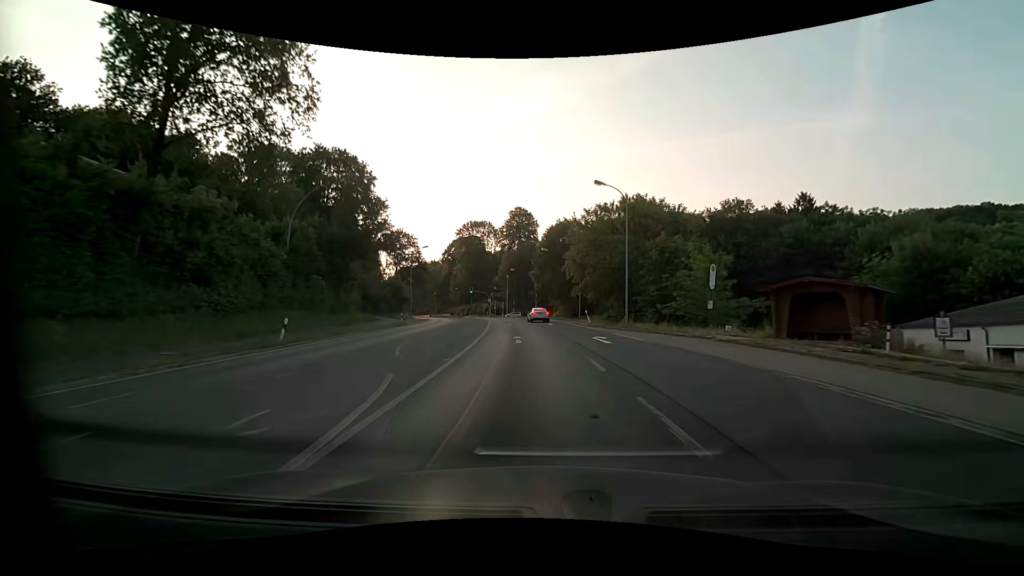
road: primary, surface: asphalt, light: Day
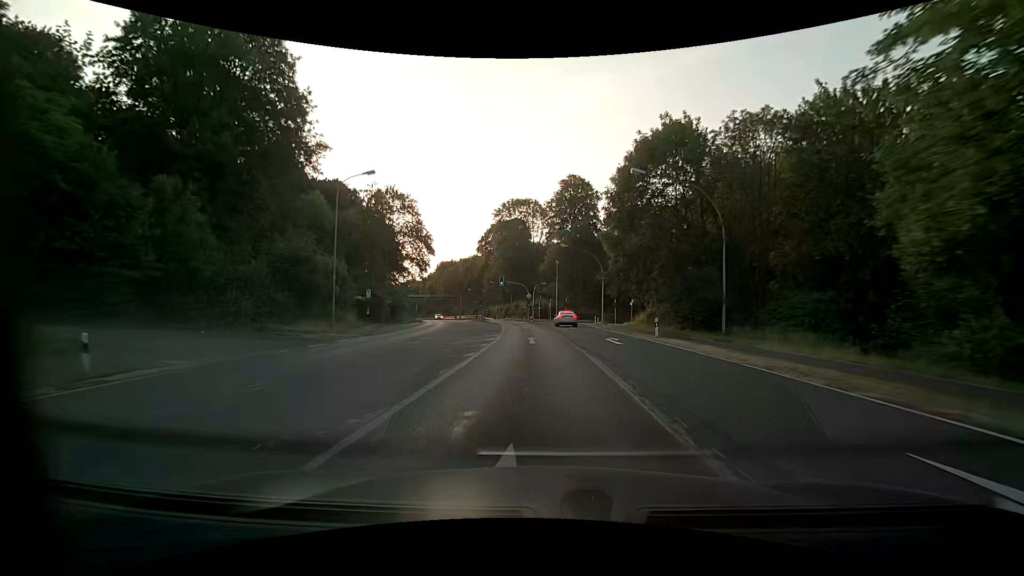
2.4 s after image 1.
(-2.2, +39.4) m; -6°
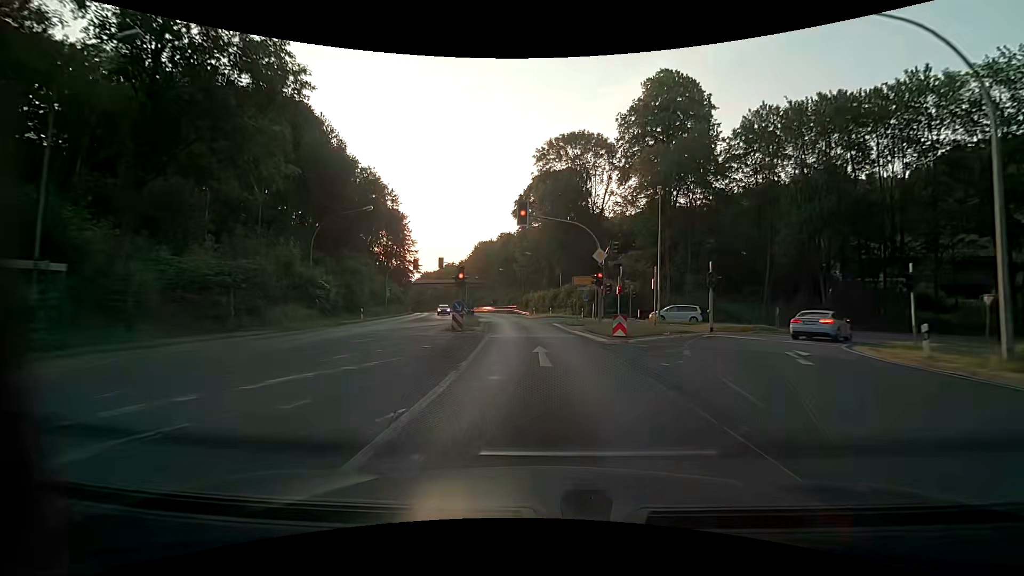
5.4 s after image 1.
(-2.1, +49.5) m; -6°
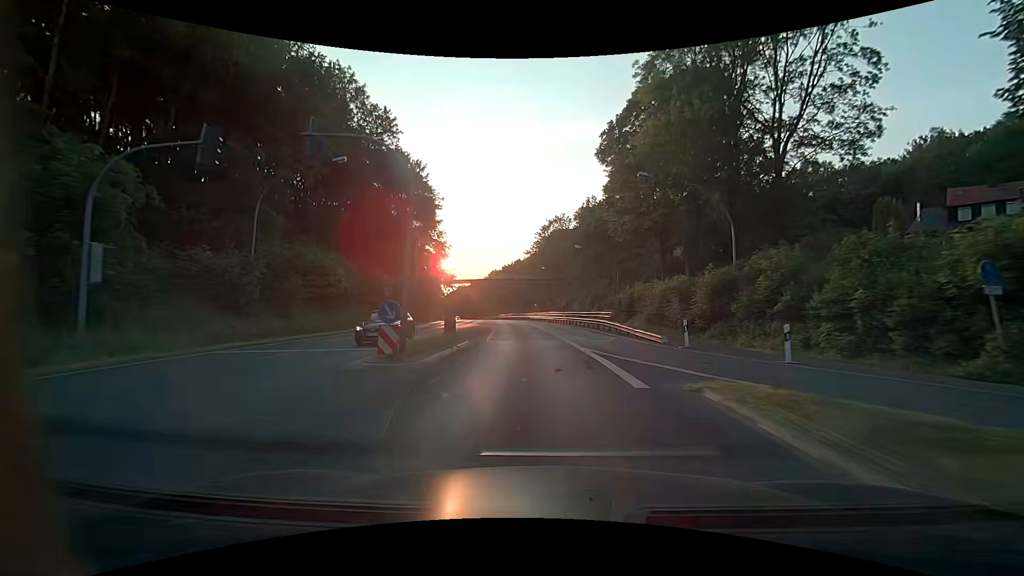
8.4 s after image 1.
(-3.4, +47.7) m; -9°
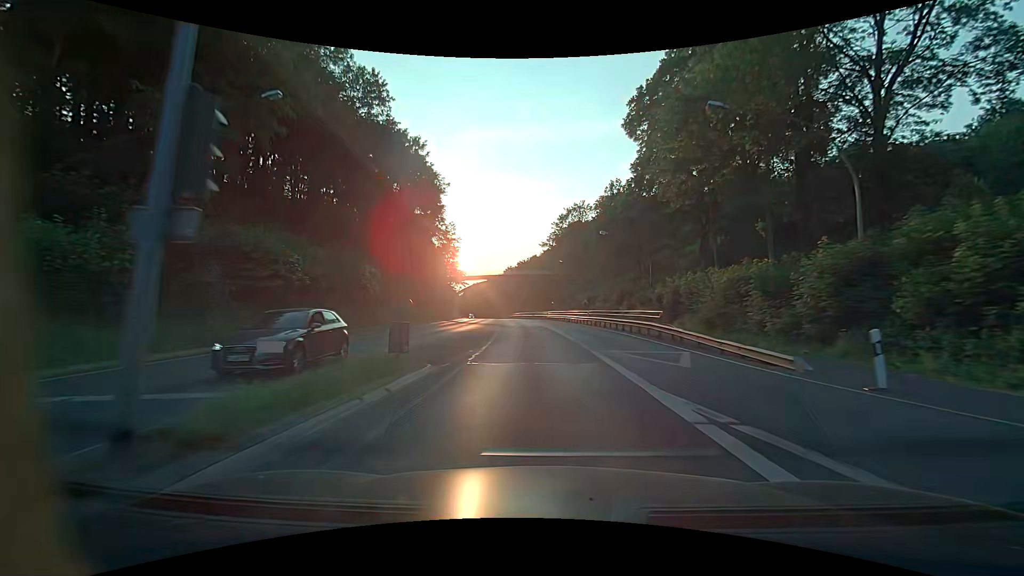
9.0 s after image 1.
(-0.2, +9.8) m; -2°
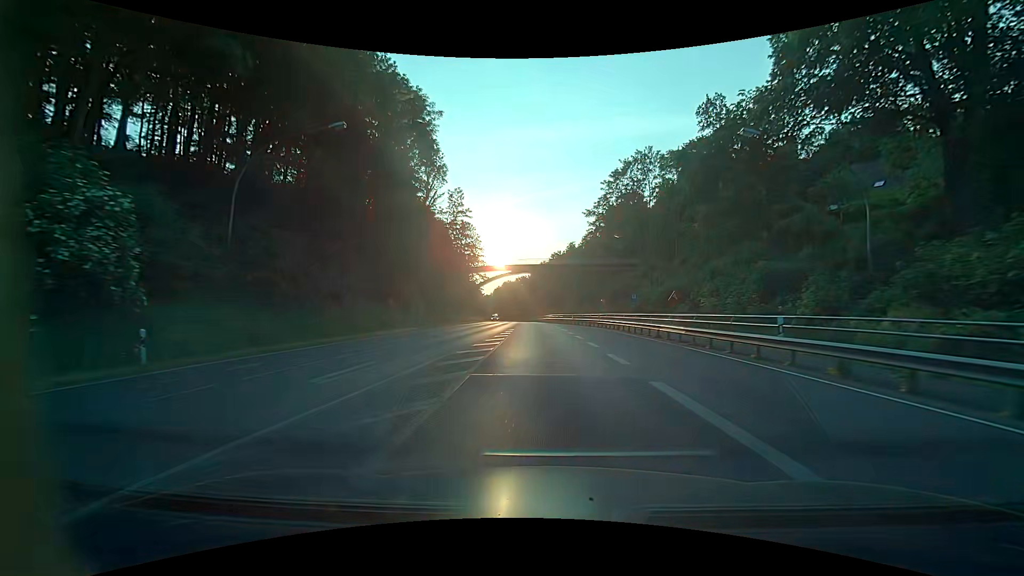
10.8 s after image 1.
(-1.1, +30.5) m; -4°
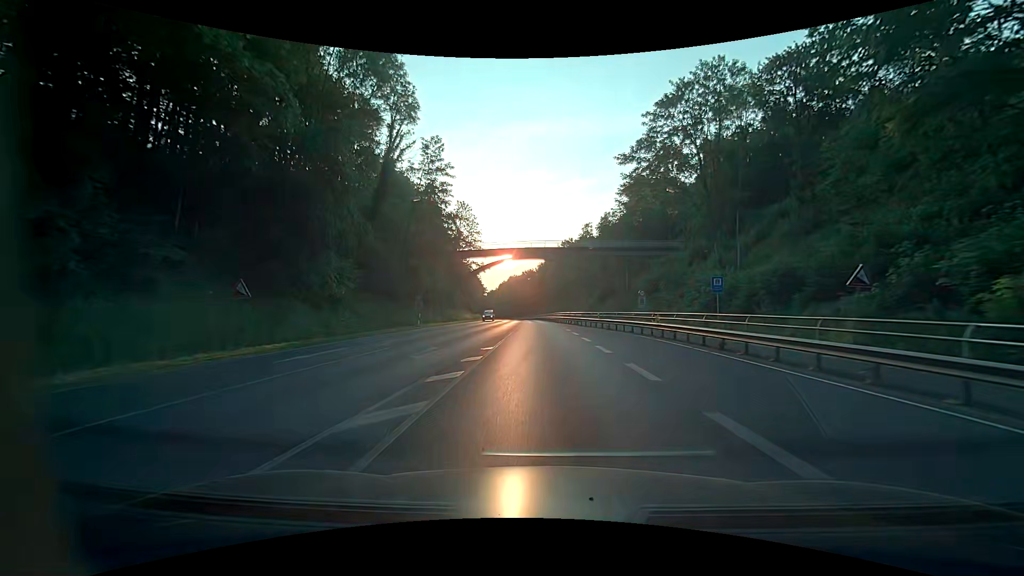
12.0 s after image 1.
(-0.2, +21.1) m; -1°
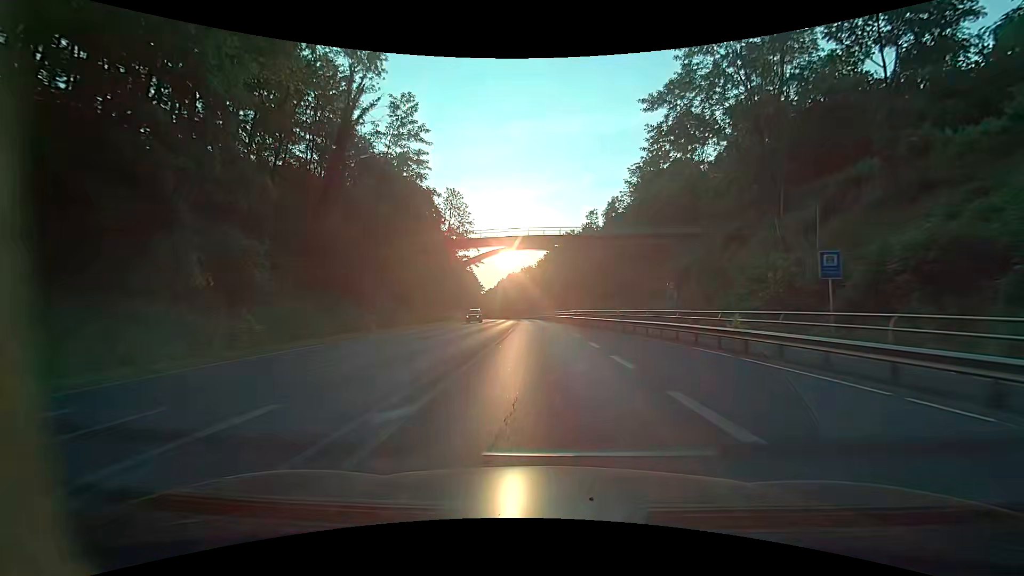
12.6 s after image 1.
(0.0, +10.8) m; 0°
(0, +10) (0, +20) (-1, +30) (-1, +40) (-1, +50) (-2, +60) (-2, +70) (-3, +80) (-4, +90) (-4, +100) m
